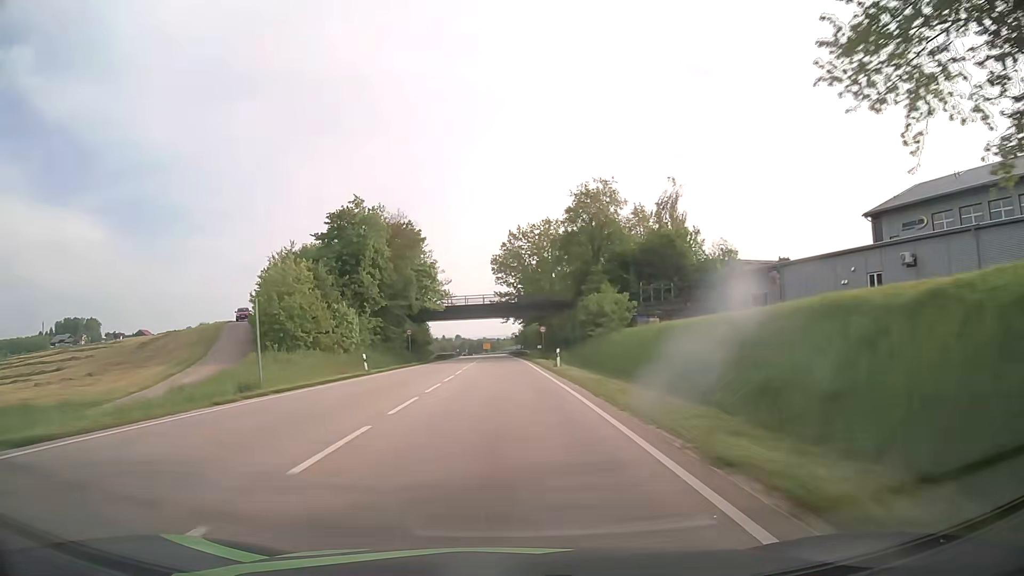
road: primary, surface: asphalt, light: Day
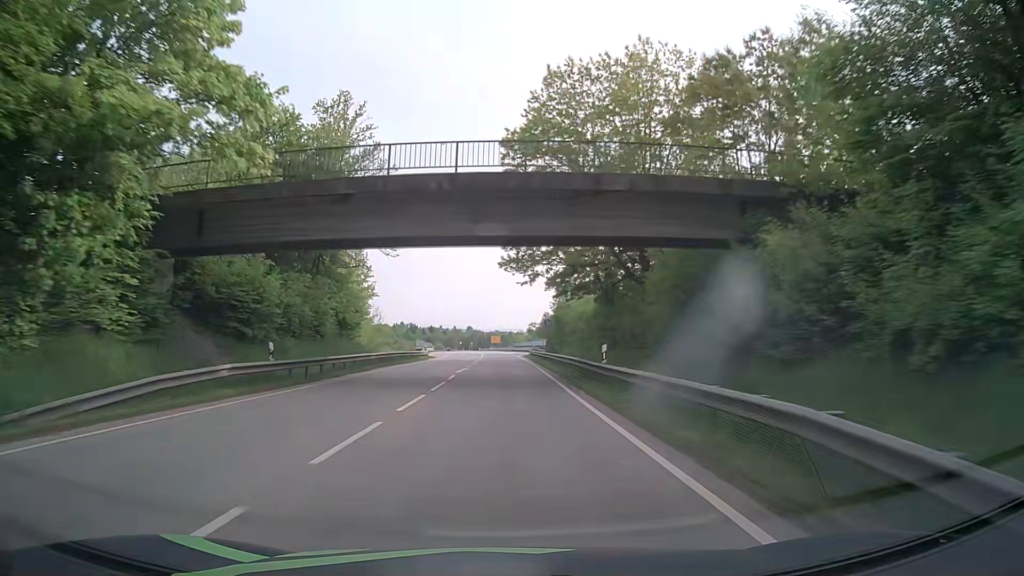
(-0.5, +59.7) m; -1°
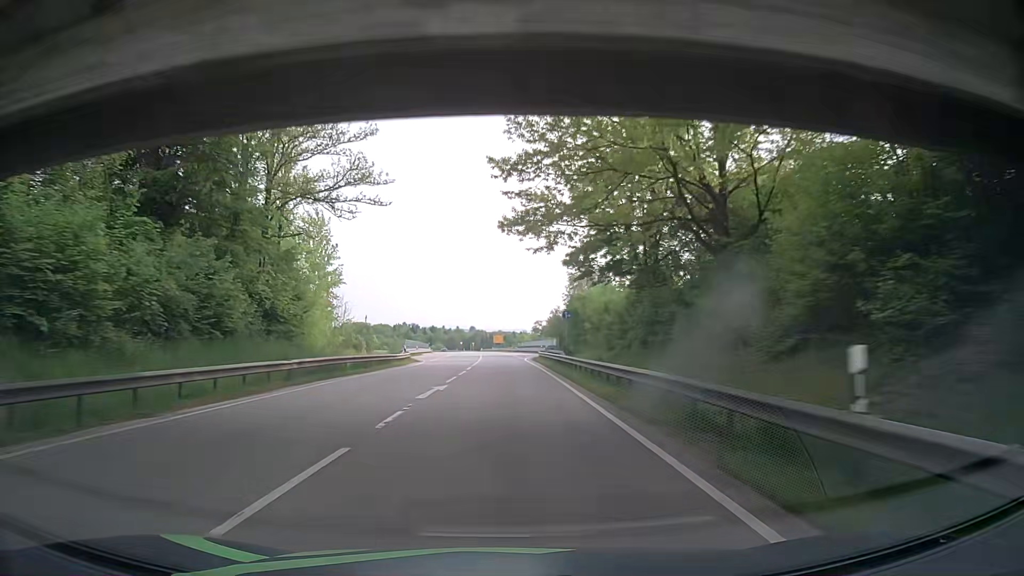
(-0.1, +14.7) m; -1°
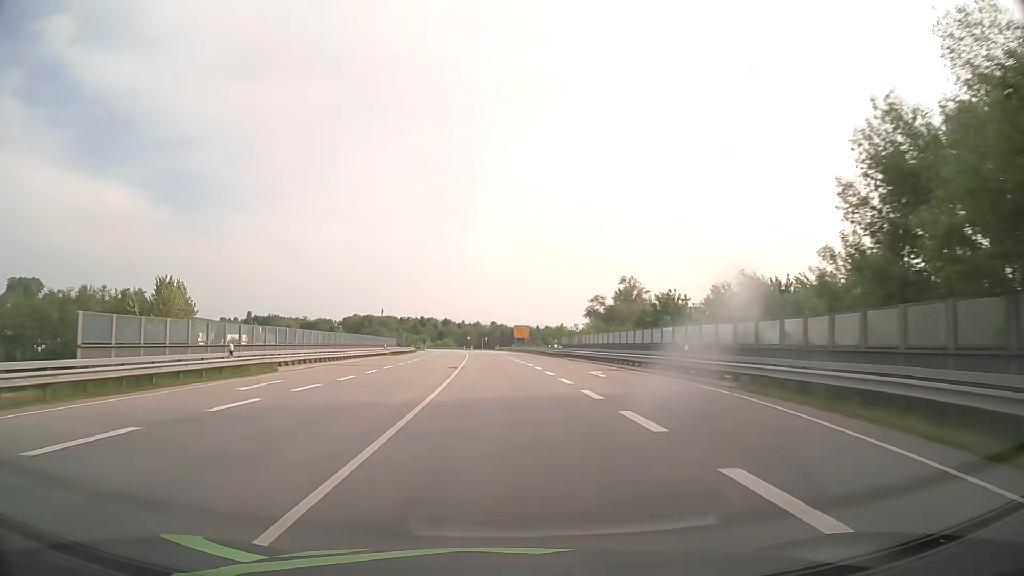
(-1.0, +72.9) m; -2°
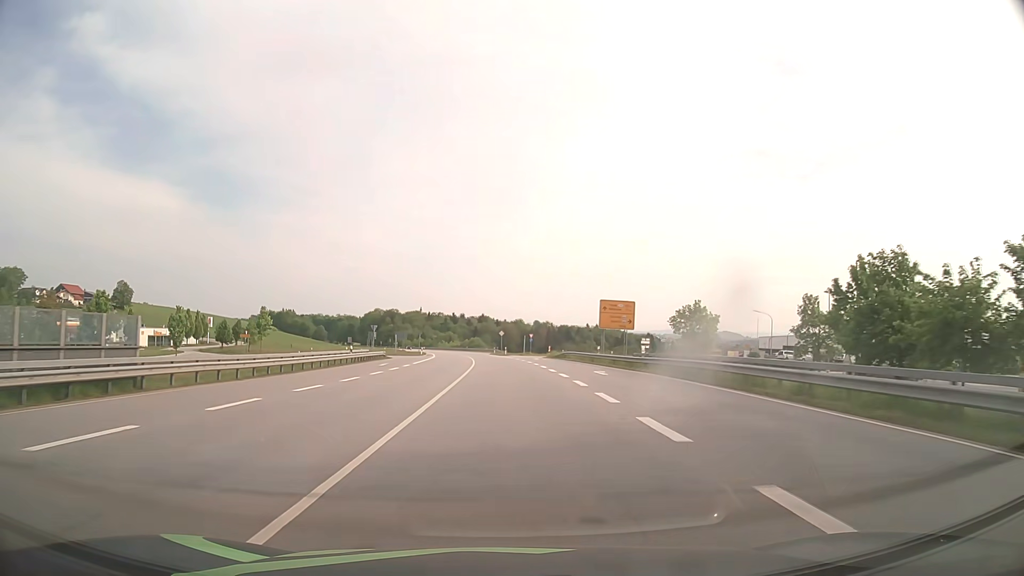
(-2.3, +72.4) m; -4°
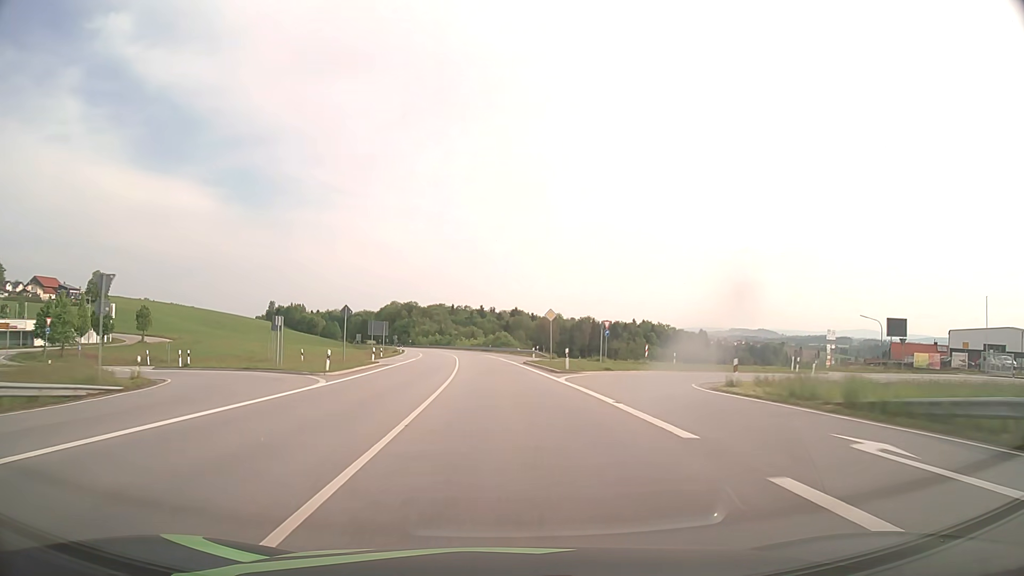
(-1.3, +59.9) m; -3°
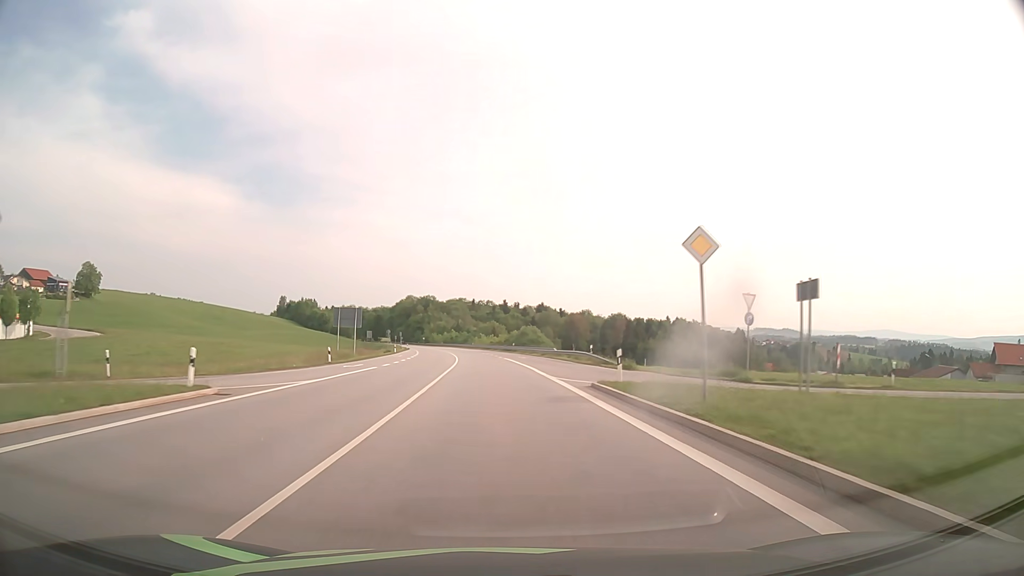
(-0.5, +30.6) m; -2°
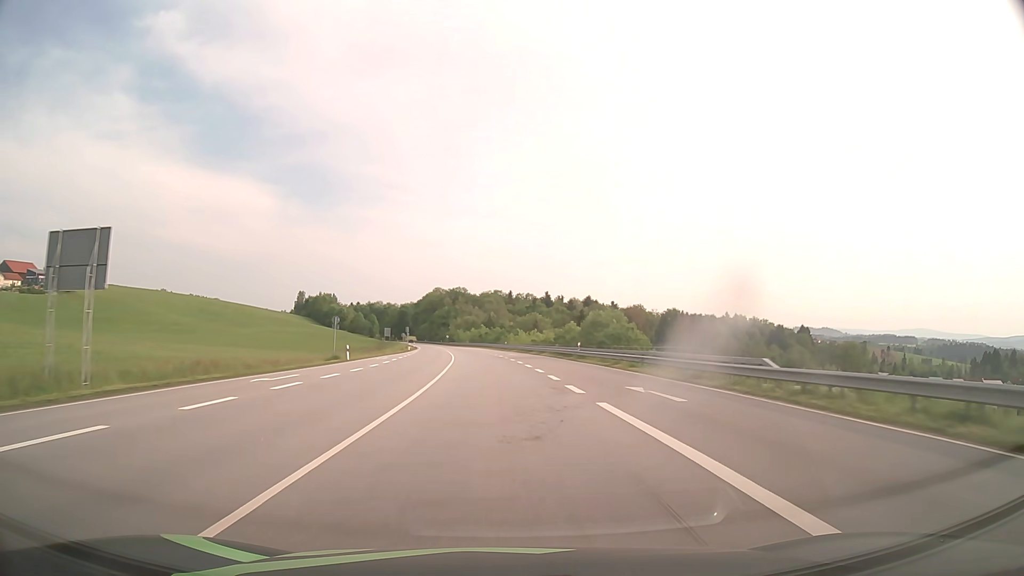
(-1.3, +46.4) m; -3°
(0, +10) (0, +20) (-1, +30) (-1, +40) (-2, +50) (-2, +60) (-3, +70) (-4, +80) (-5, +90) (-6, +100) m
